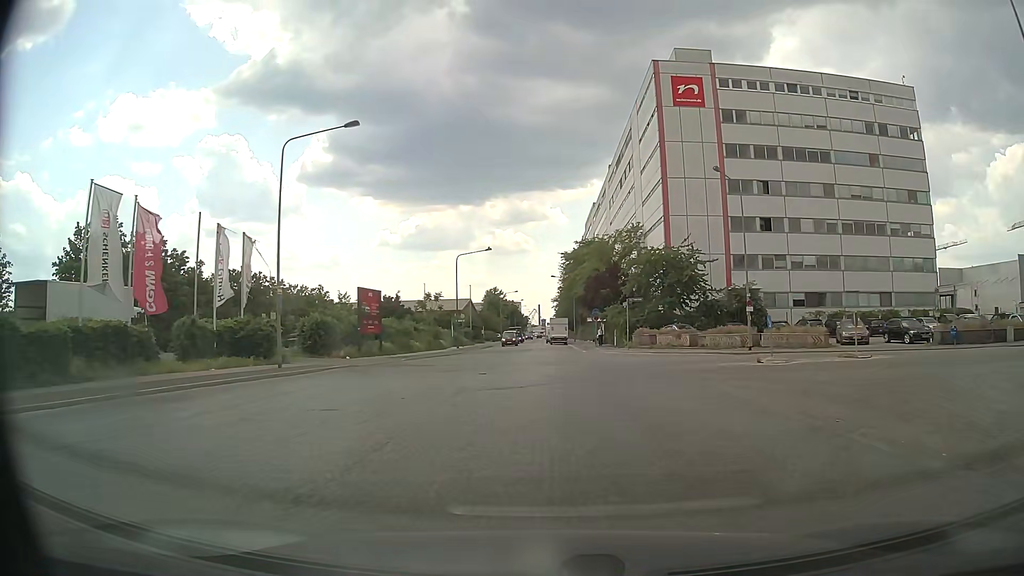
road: secondary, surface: sett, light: Day
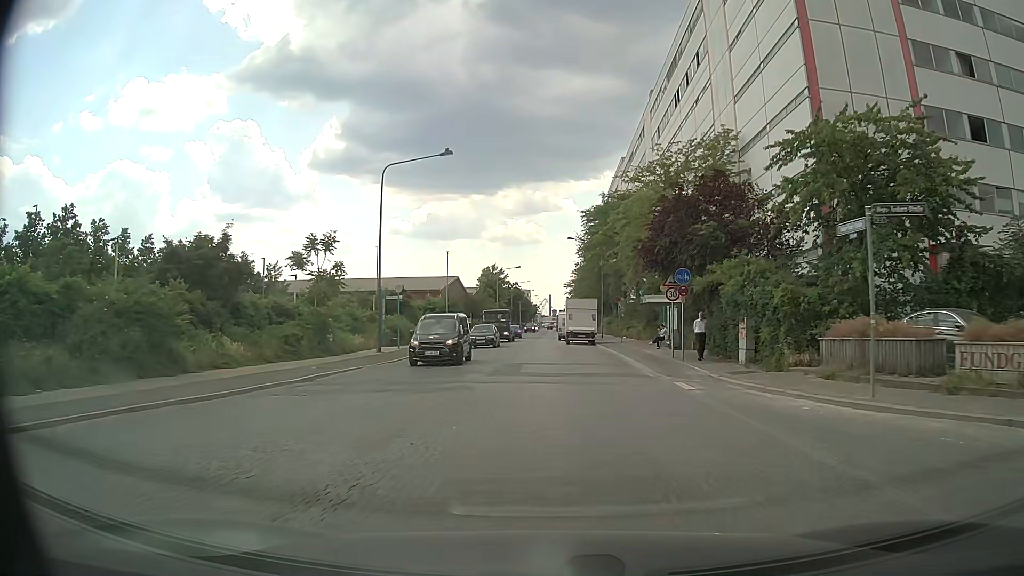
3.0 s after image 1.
(-0.2, +34.6) m; -1°
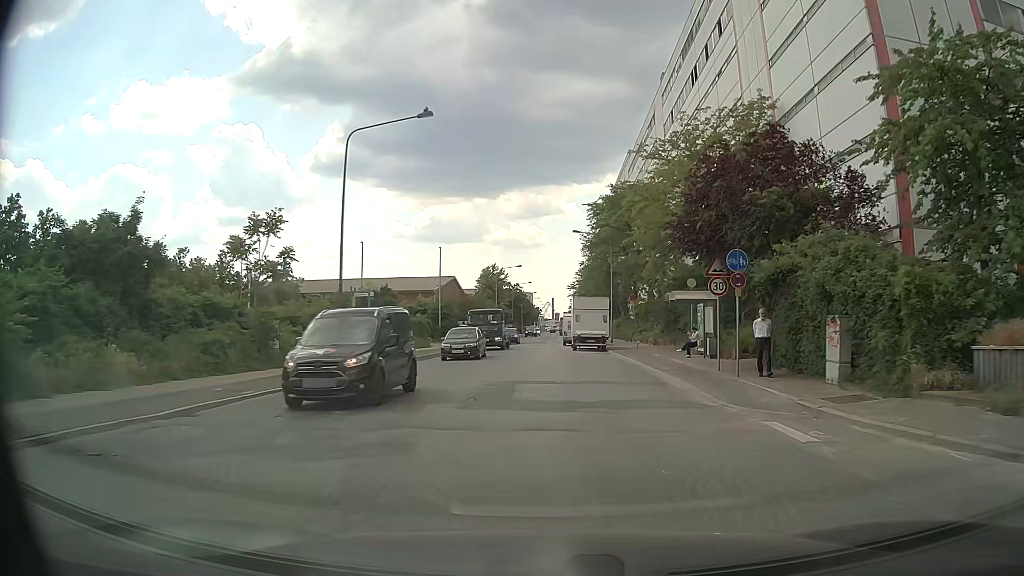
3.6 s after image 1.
(0.0, +6.8) m; 0°
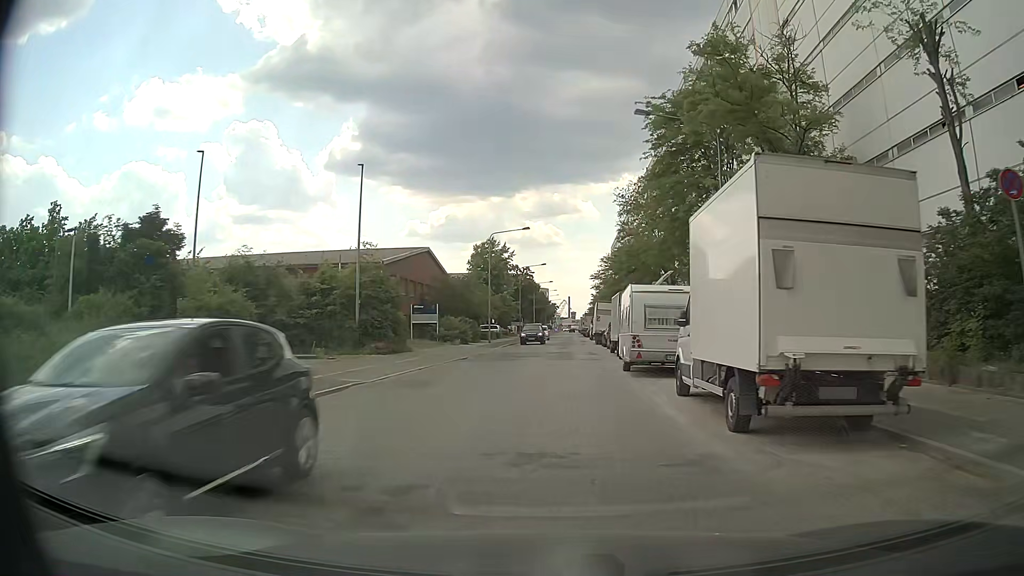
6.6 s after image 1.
(-0.6, +33.5) m; -1°
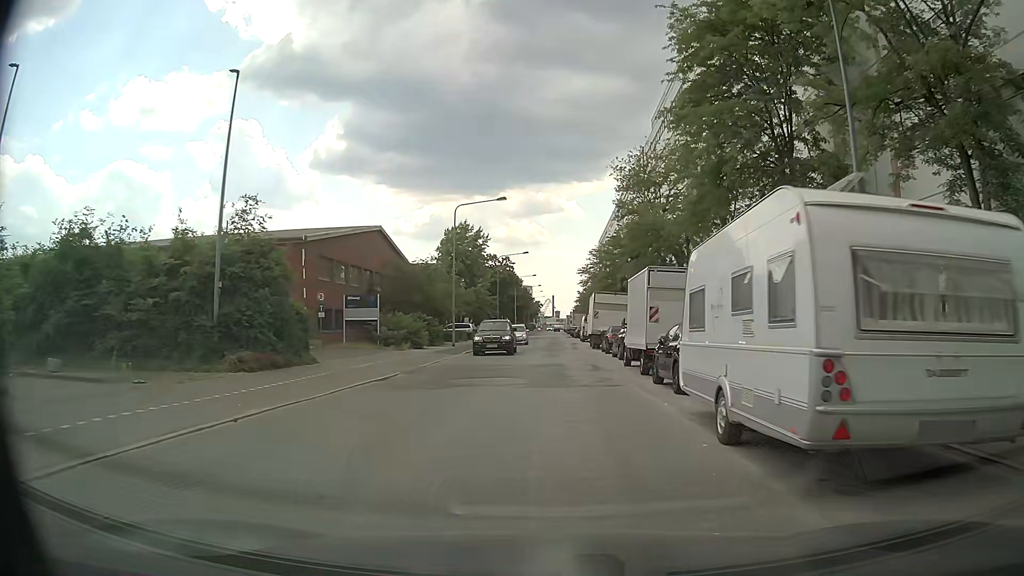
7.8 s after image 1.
(0.0, +13.2) m; 0°
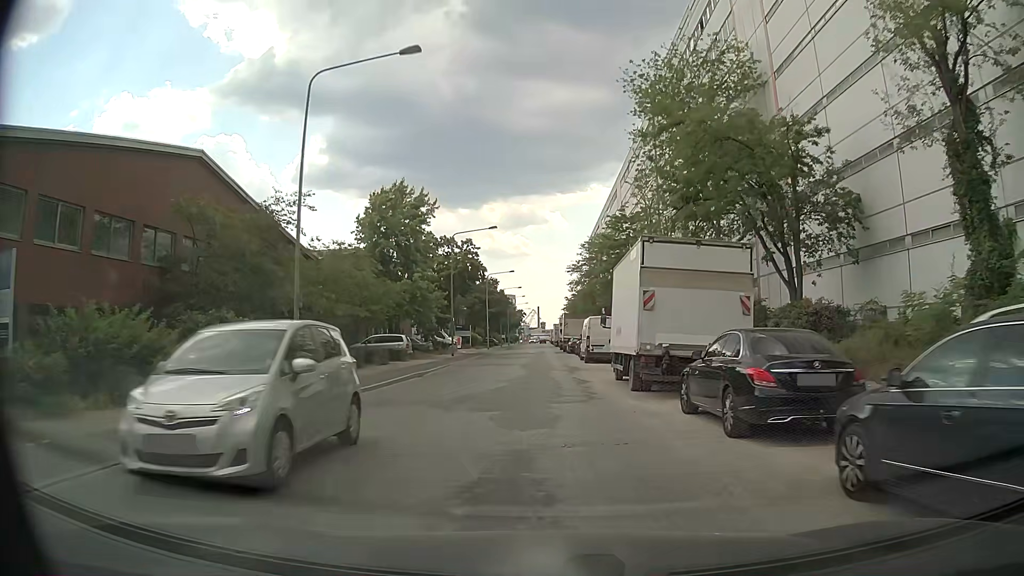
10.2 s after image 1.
(+0.5, +26.0) m; +1°
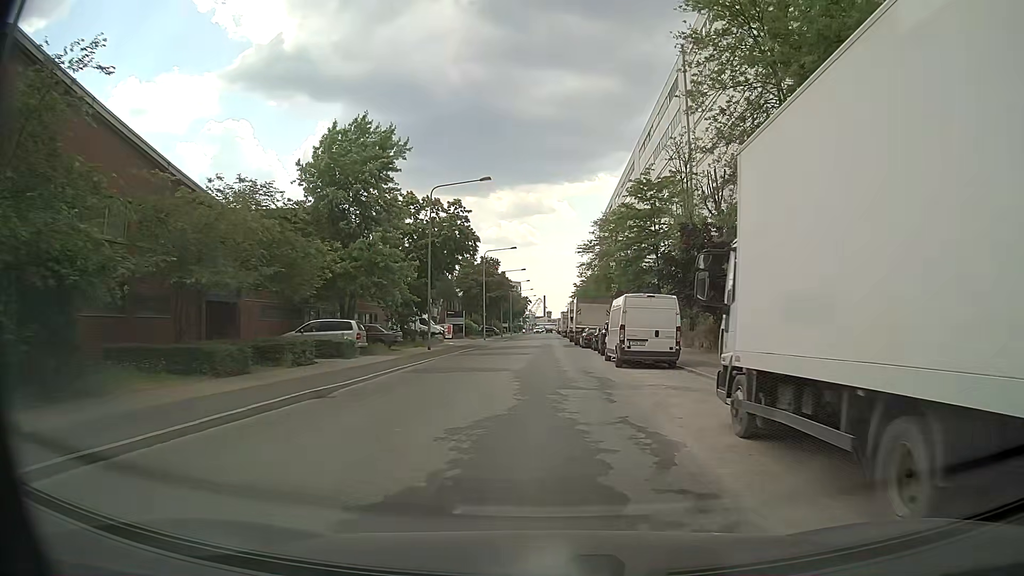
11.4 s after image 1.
(-0.1, +12.9) m; -1°
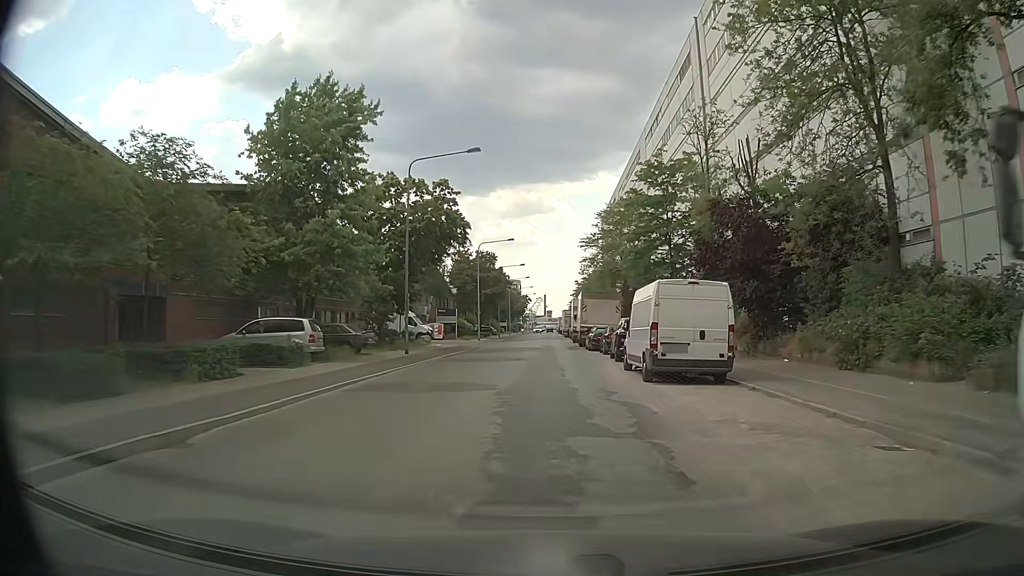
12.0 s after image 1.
(0.0, +6.4) m; -1°
(0, +10) (0, +20) (+1, +30) (+1, +40) (+1, +50) (+1, +60) (+1, +70) (+1, +80) (+1, +90) (+2, +100) m
